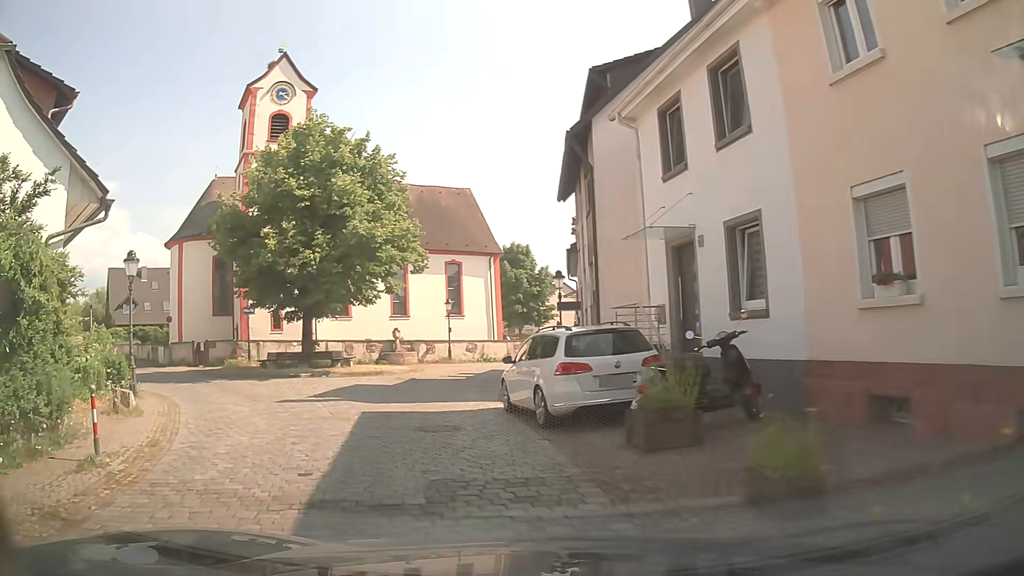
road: residential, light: Day
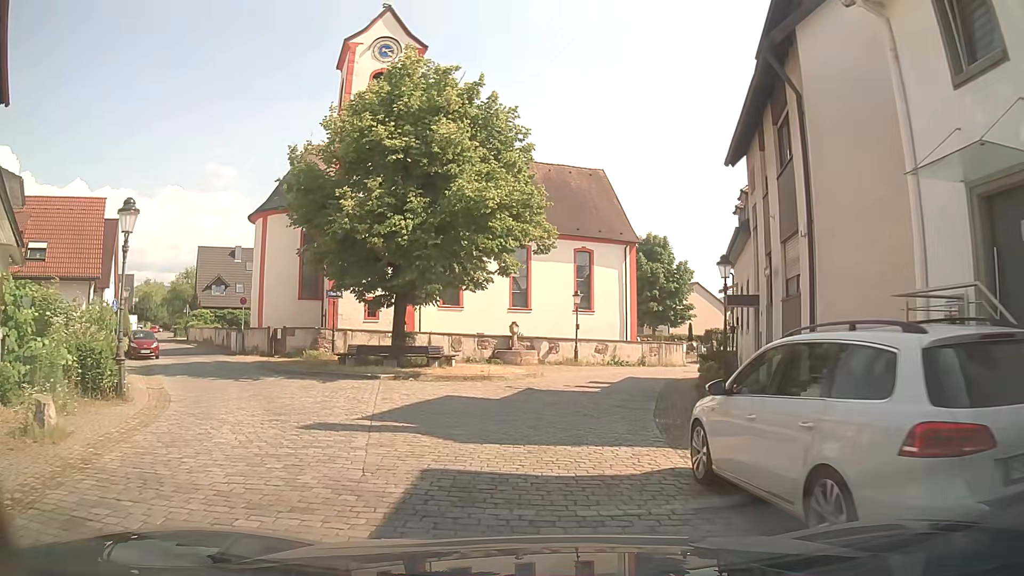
(-0.9, +6.1) m; -12°
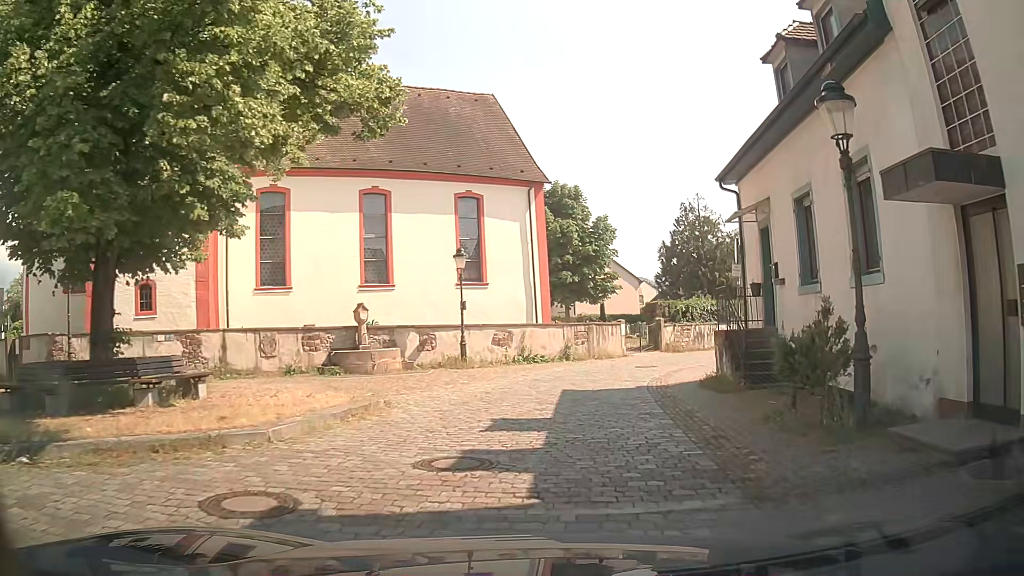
(+0.6, +13.3) m; +7°
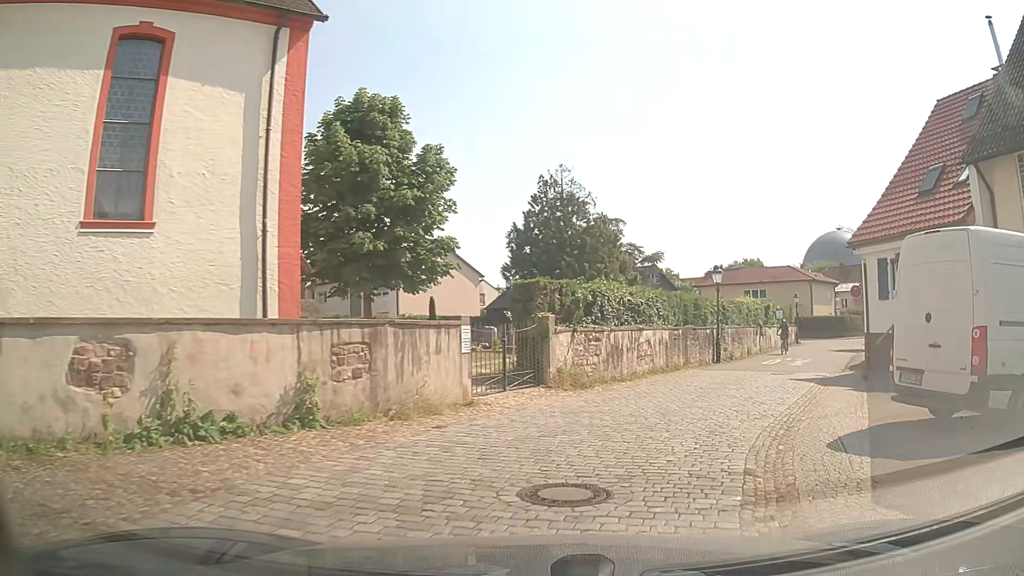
(+1.9, +17.0) m; +14°
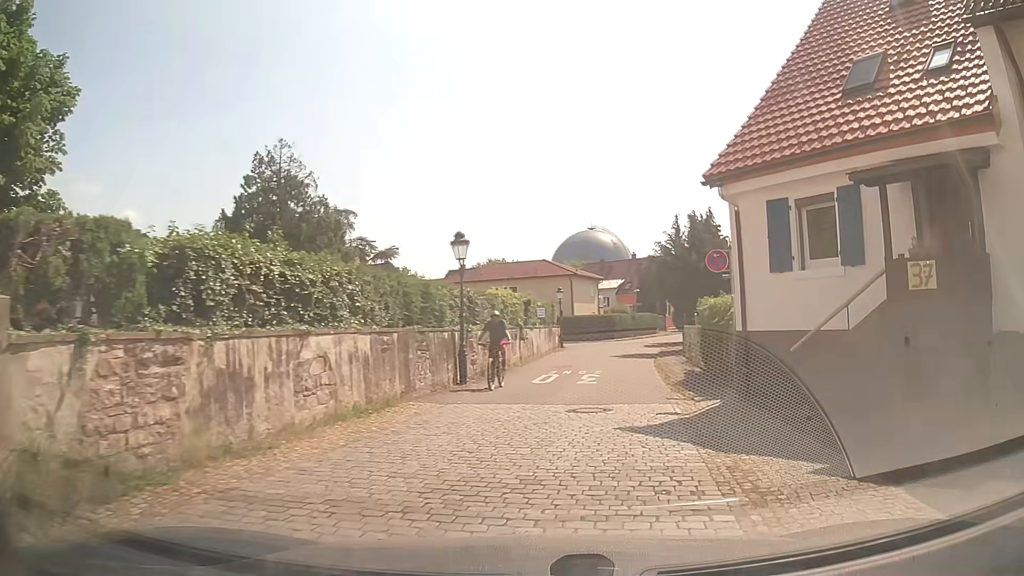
(+2.1, +9.8) m; +23°
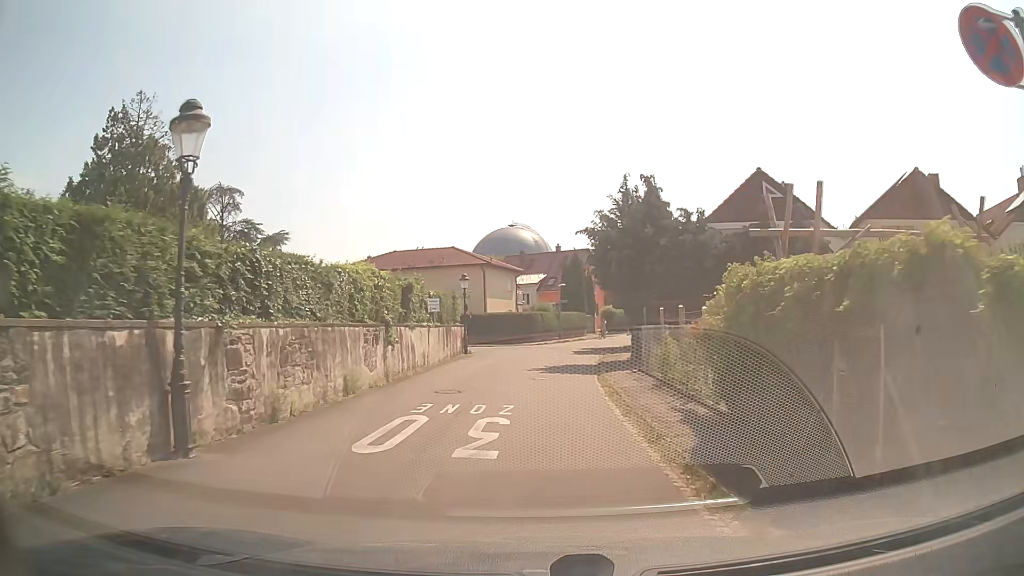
(+0.8, +10.6) m; +4°
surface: asphalt
